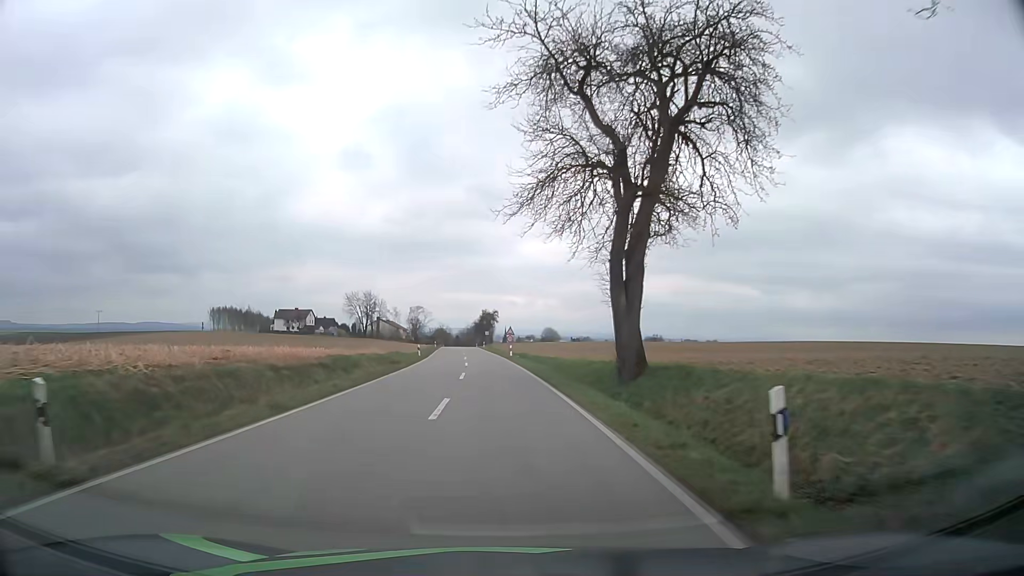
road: tertiary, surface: asphalt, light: Day
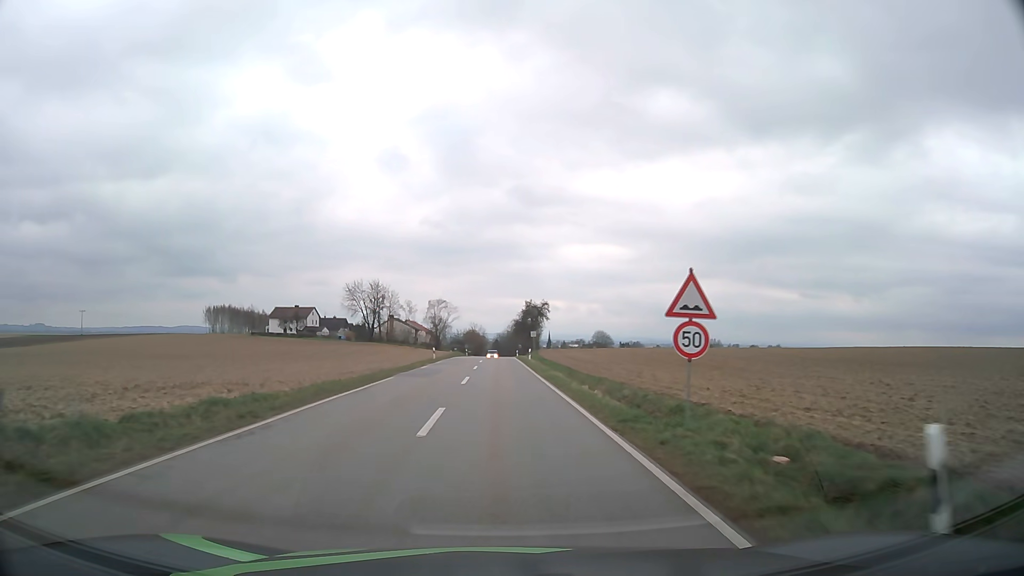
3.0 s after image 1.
(-1.7, +49.5) m; -4°
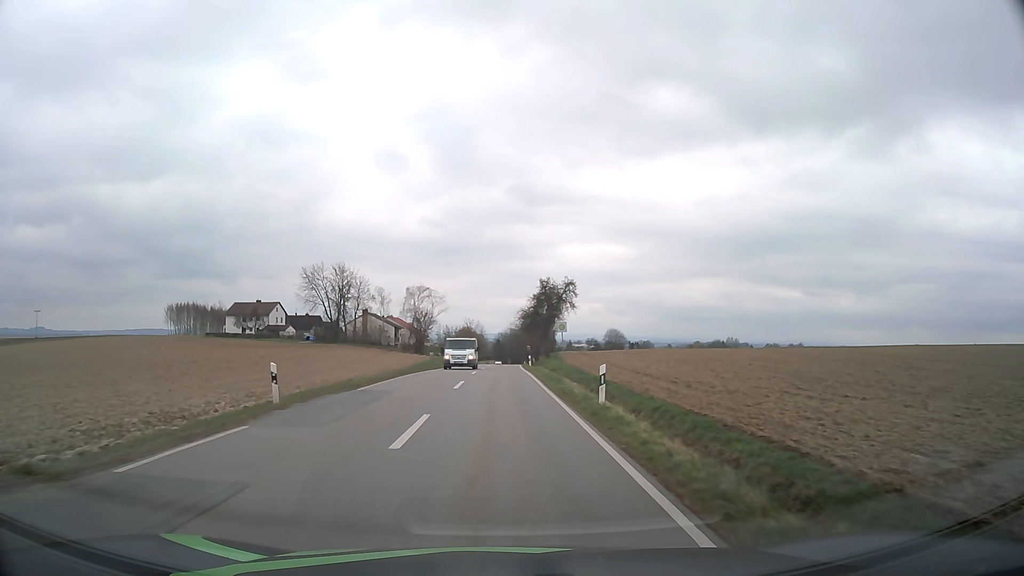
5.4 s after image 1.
(-0.2, +36.5) m; 0°
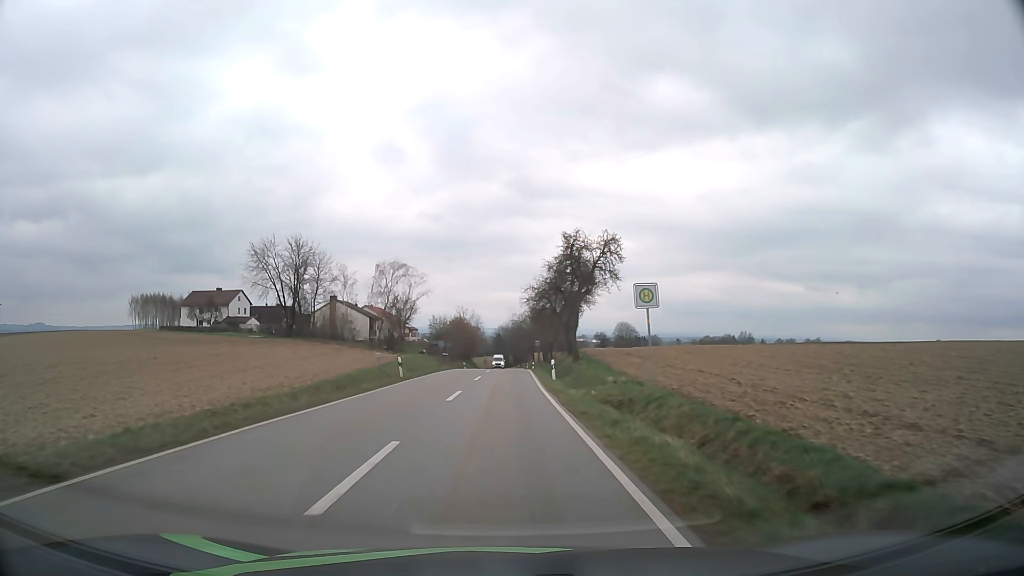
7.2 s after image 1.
(0.0, +27.1) m; 0°
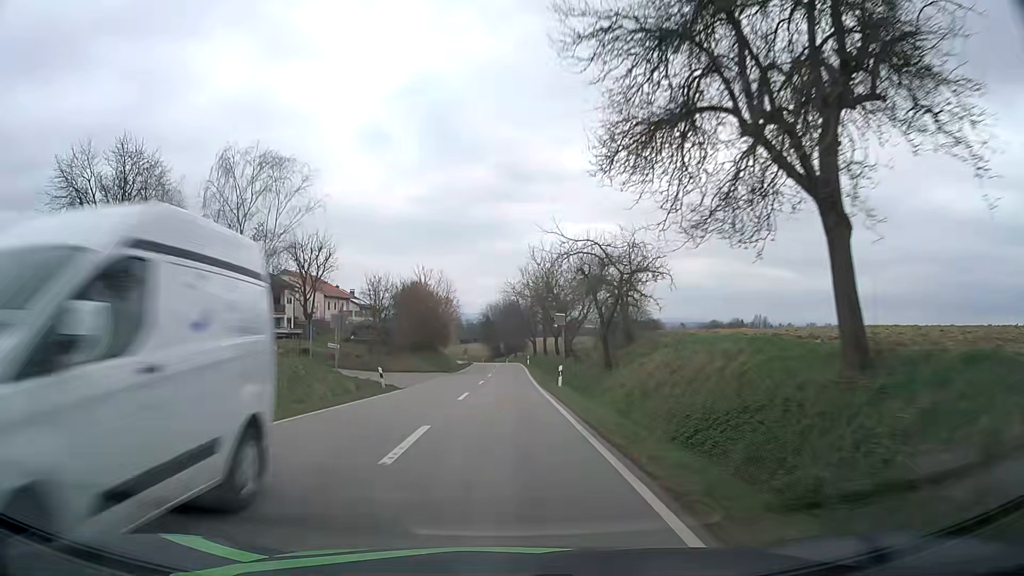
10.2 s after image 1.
(+0.3, +45.8) m; +1°
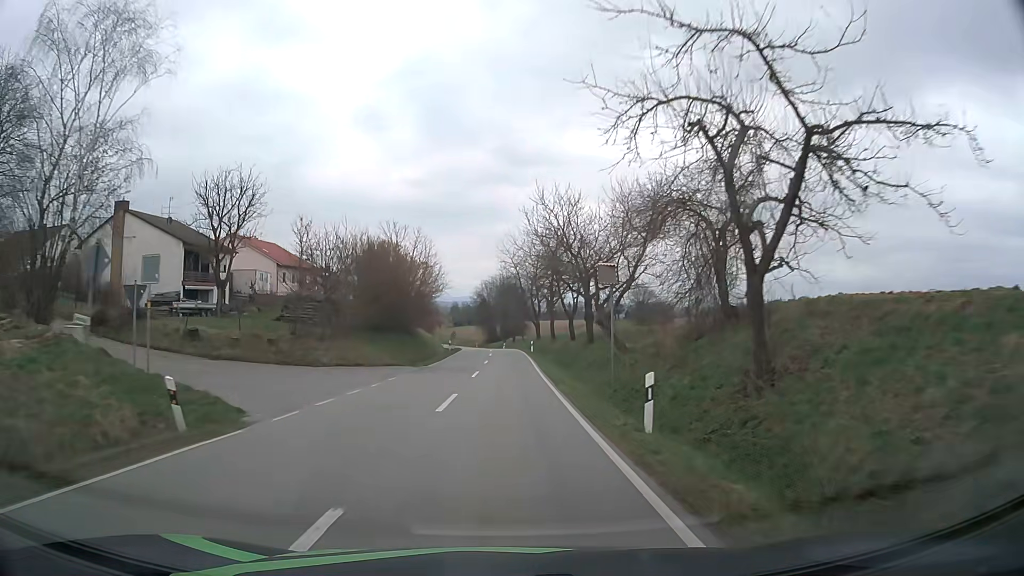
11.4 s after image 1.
(0.0, +18.1) m; 0°
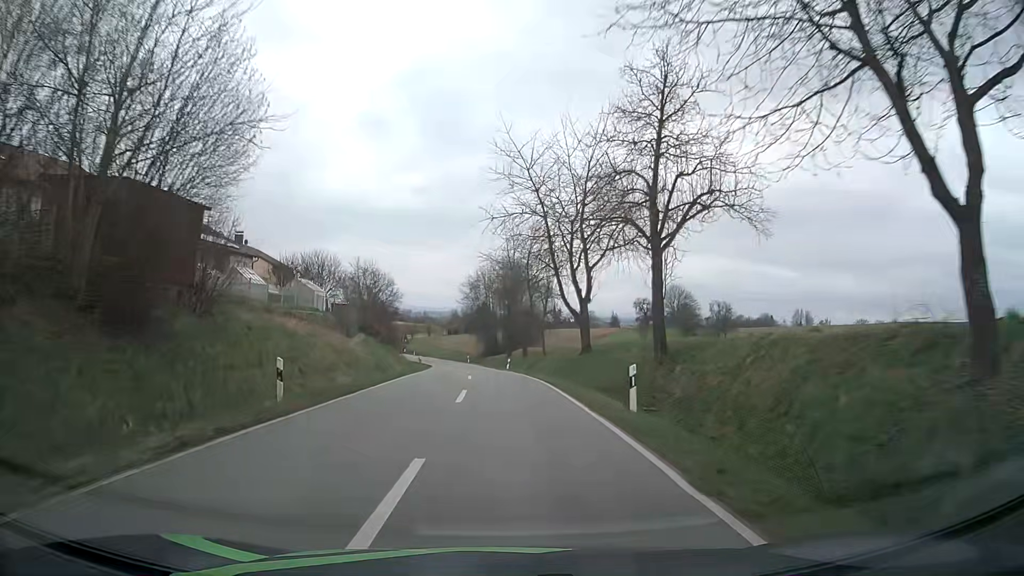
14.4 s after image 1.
(0.0, +45.5) m; +1°
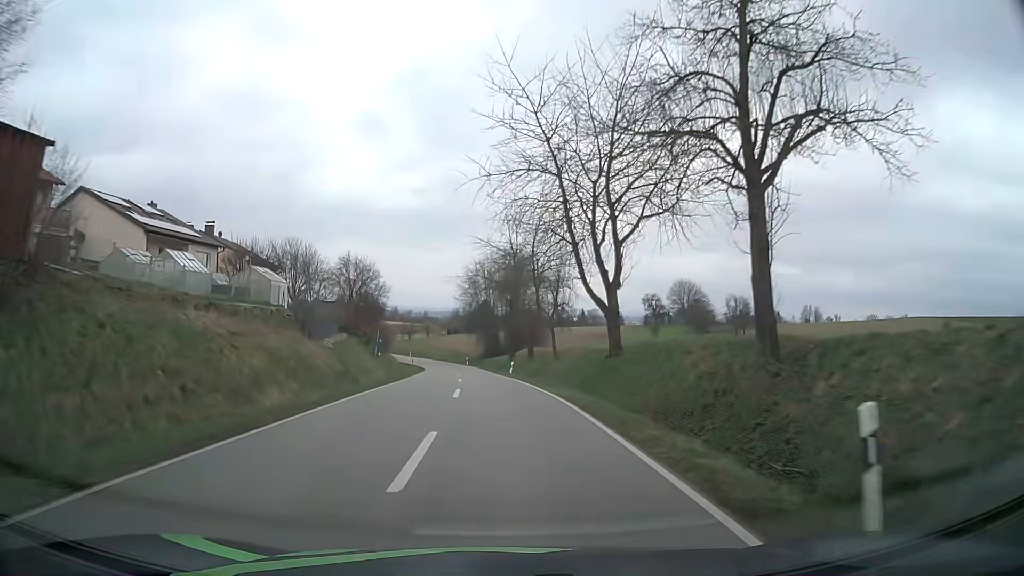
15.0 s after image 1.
(-0.1, +9.1) m; -1°
(0, +10) (0, +20) (-1, +30) (-1, +40) (-2, +50) (-3, +60) (-4, +70) (-5, +80) (-7, +90) (-10, +99) m
